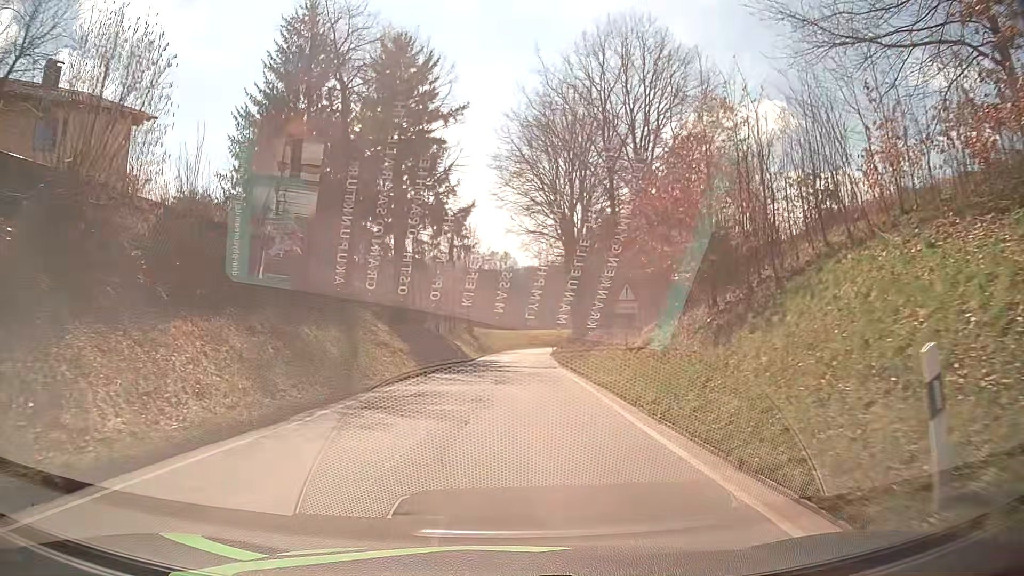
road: tertiary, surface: asphalt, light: Day
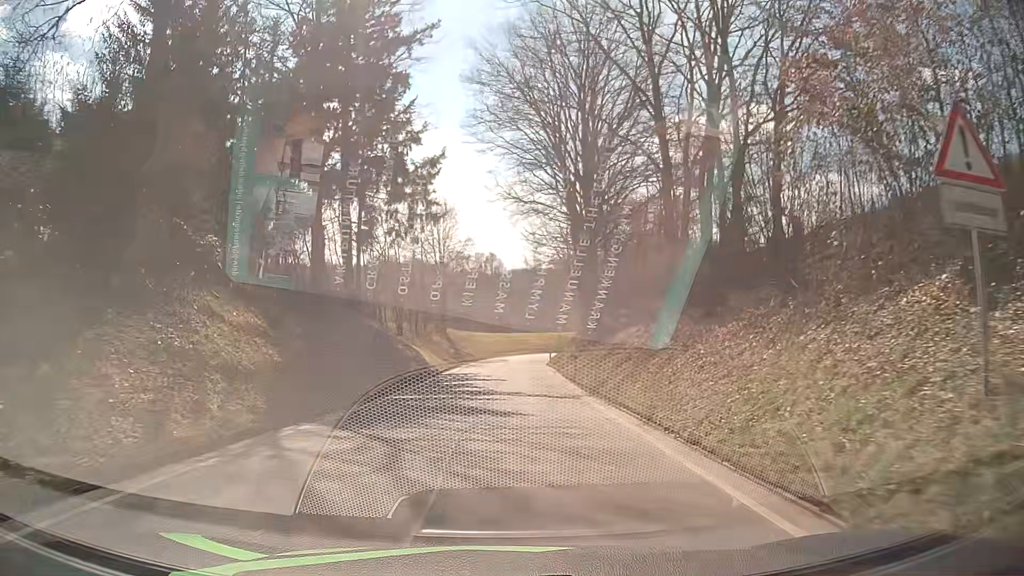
(+0.3, +17.7) m; +2°
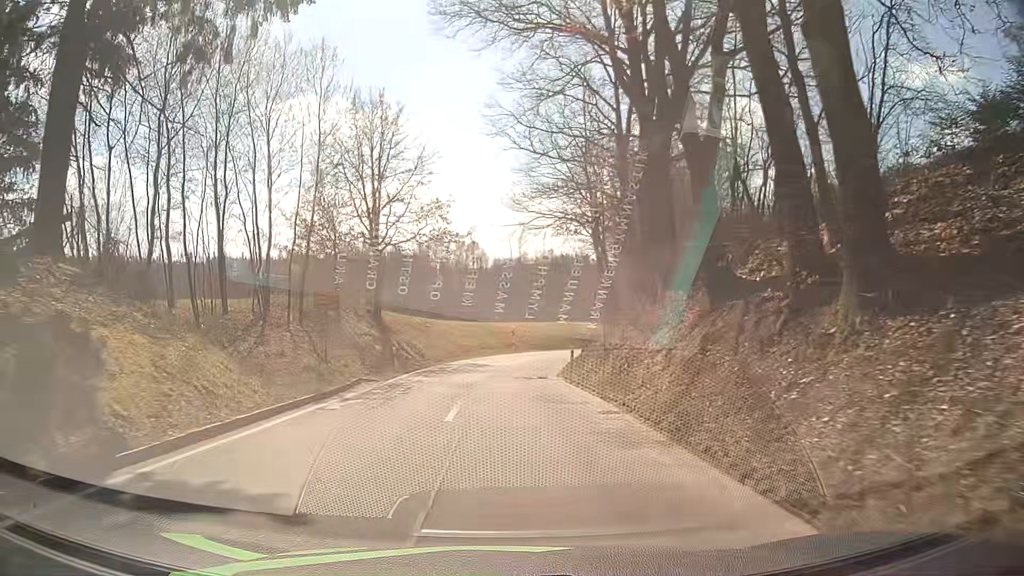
(+0.4, +30.2) m; +1°
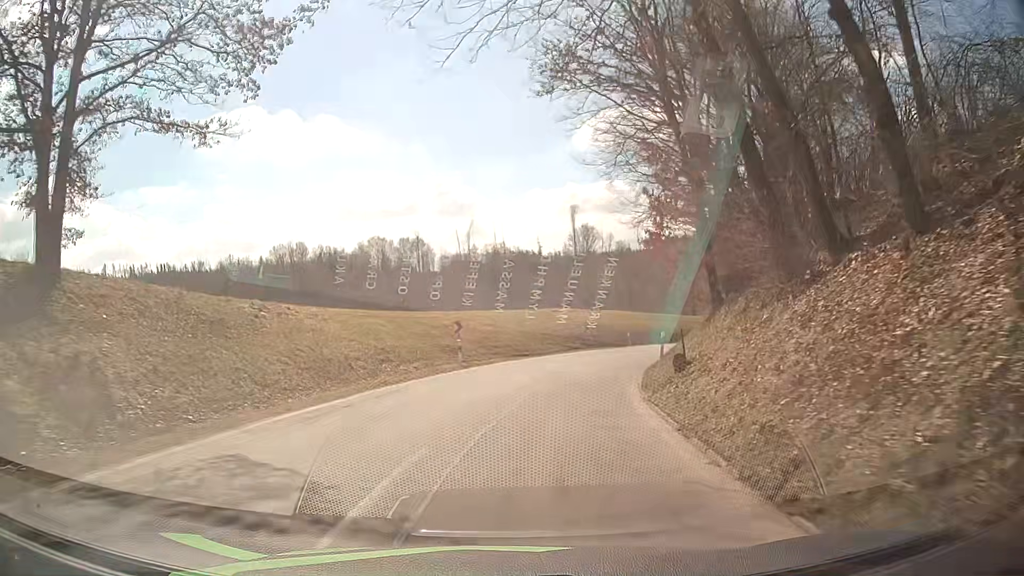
(+0.7, +31.3) m; +4°
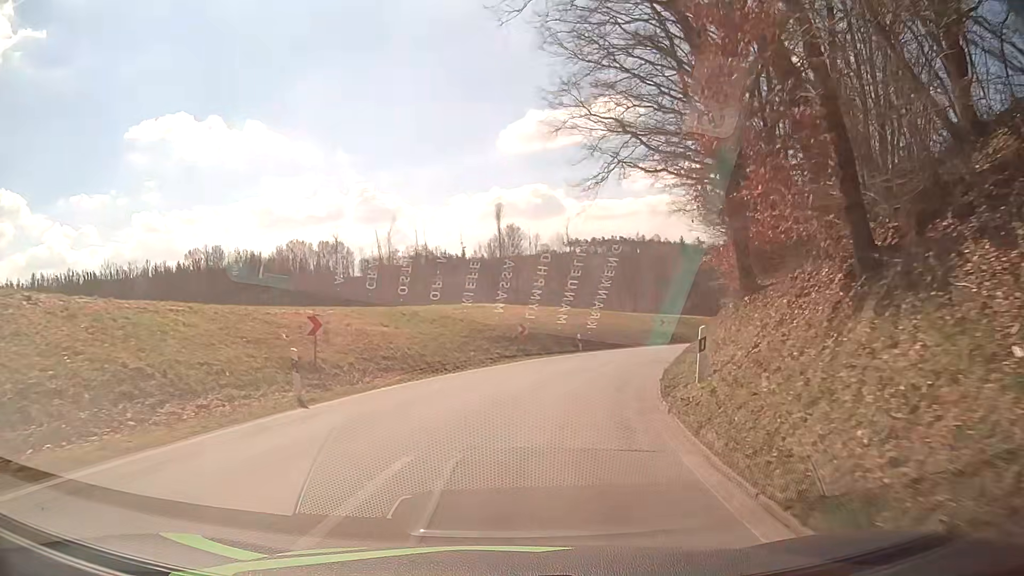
(+0.6, +12.8) m; +7°
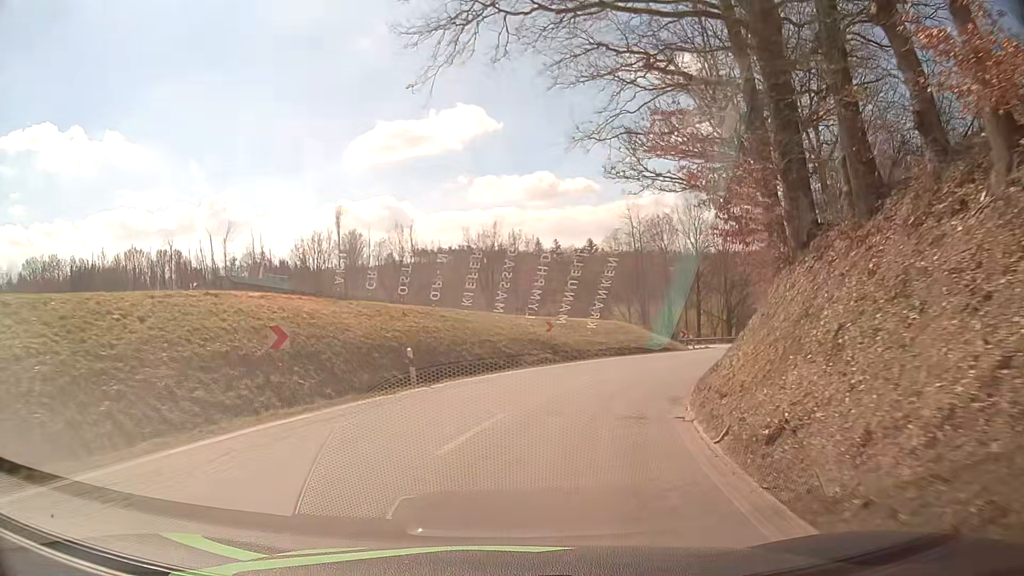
(+1.7, +19.4) m; +11°
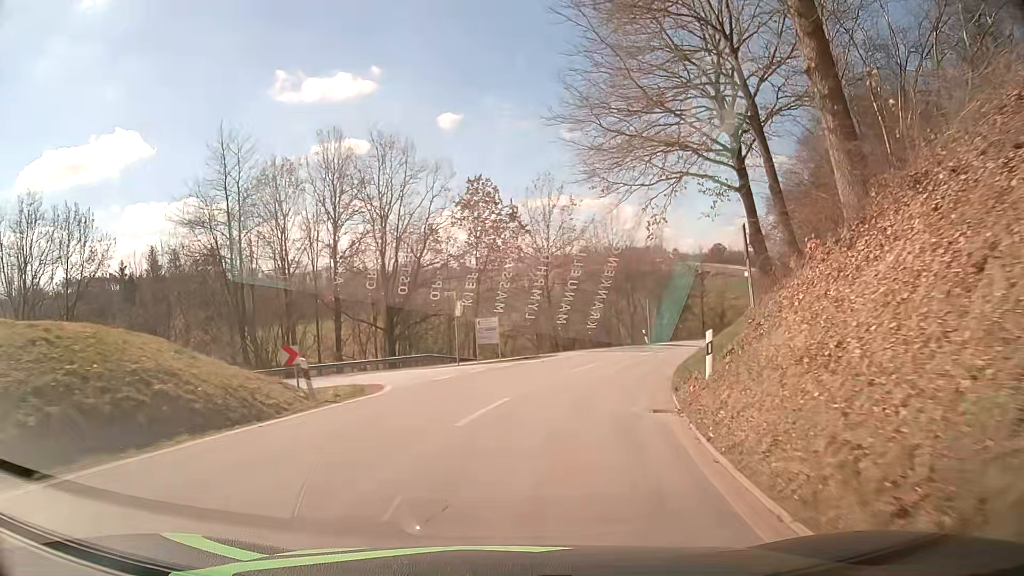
(+9.2, +31.8) m; +32°
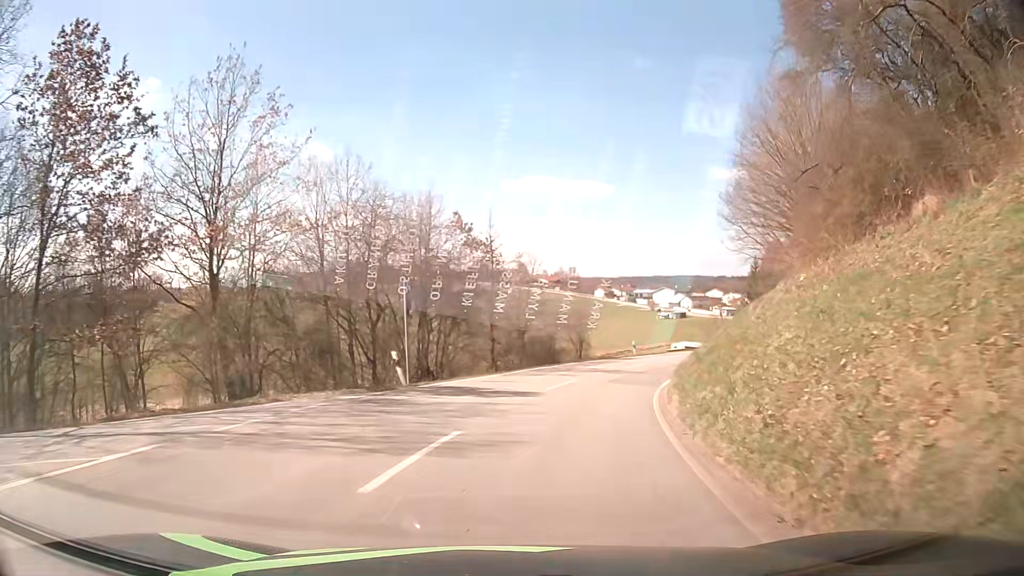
(+4.9, +27.5) m; +21°
(+1, +10) (+2, +20) (+6, +29) (+10, +38) (+15, +47) (+21, +55) (+26, +63) (+32, +71) (+38, +79) (+44, +88) m
